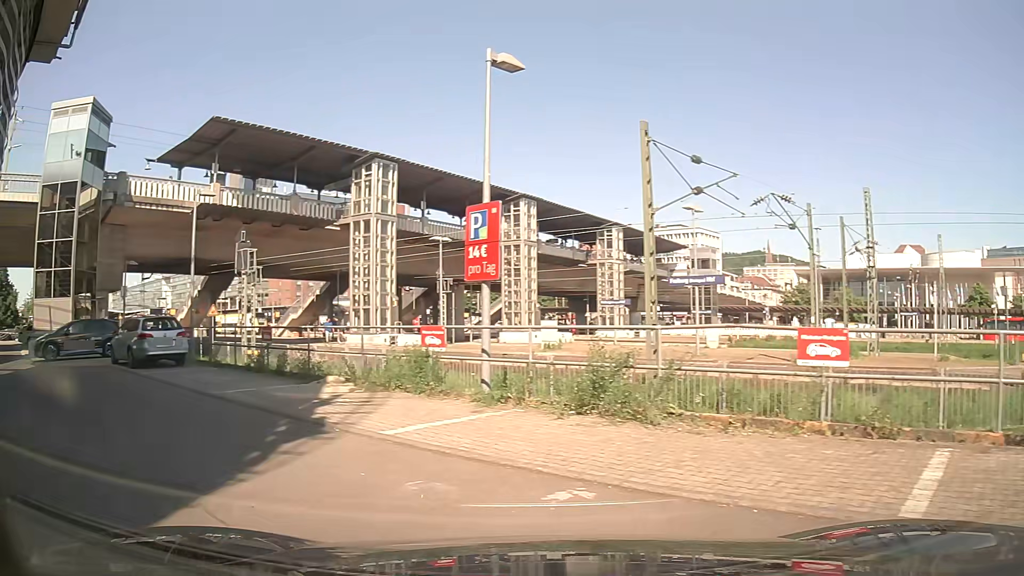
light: Day
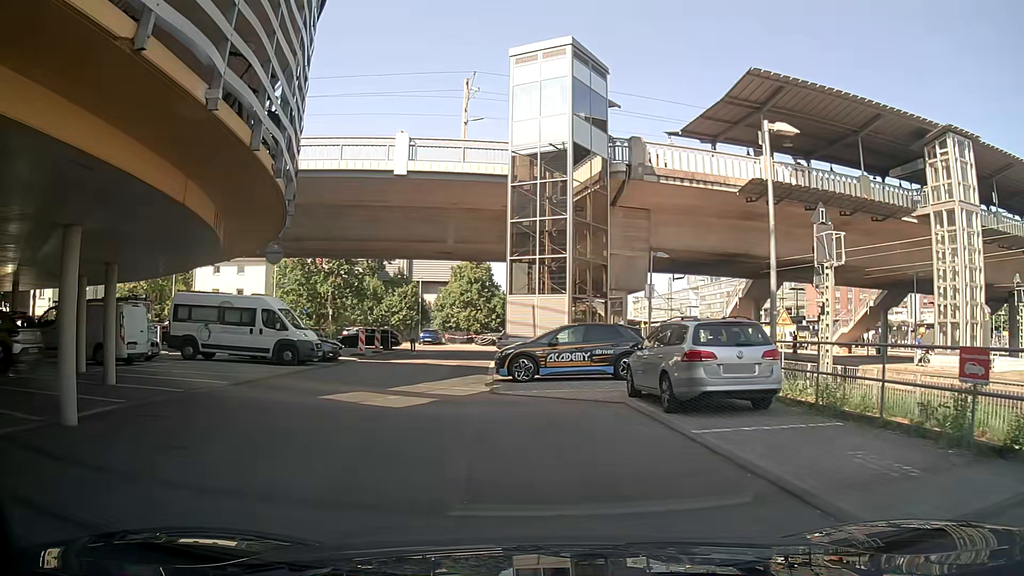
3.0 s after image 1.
(-3.8, +8.3) m; -43°
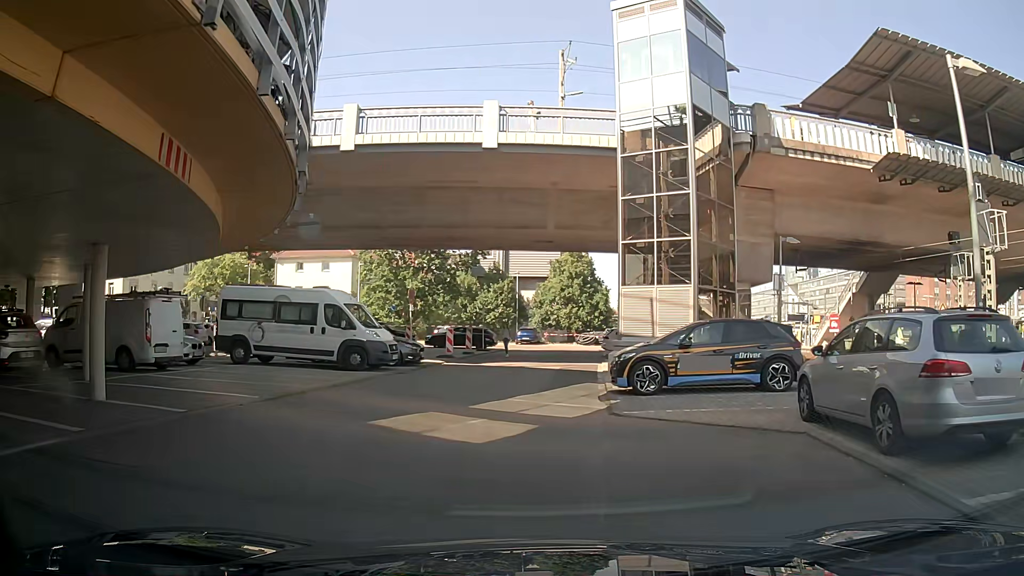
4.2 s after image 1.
(-0.2, +4.0) m; -6°
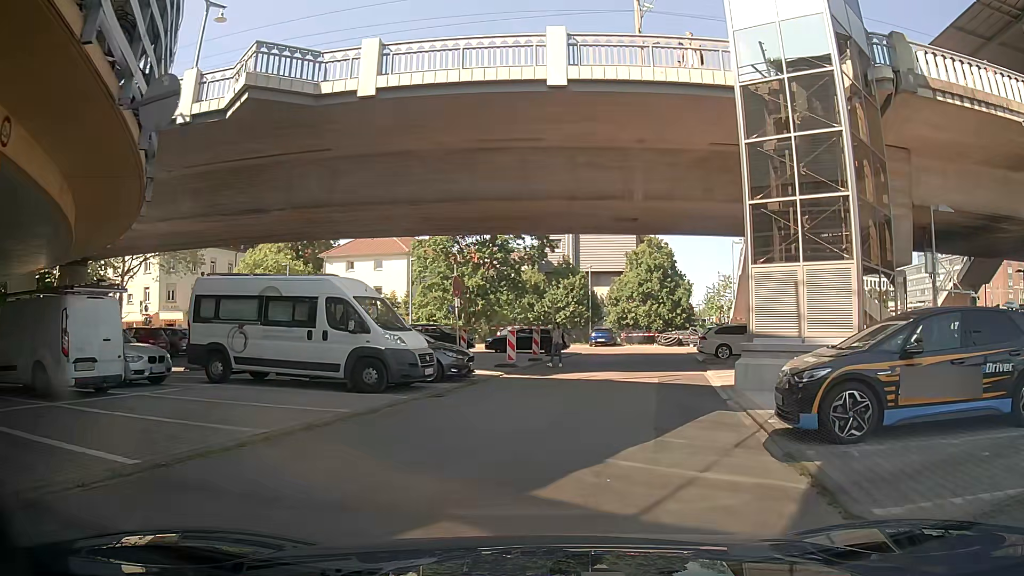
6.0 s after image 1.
(-0.4, +6.3) m; -7°
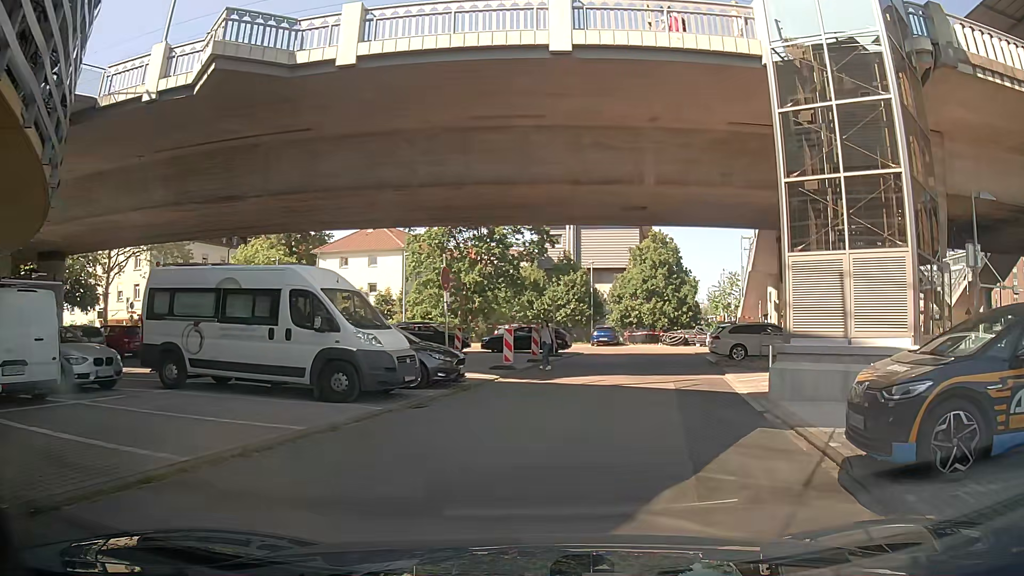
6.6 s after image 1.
(0.0, +2.2) m; -1°
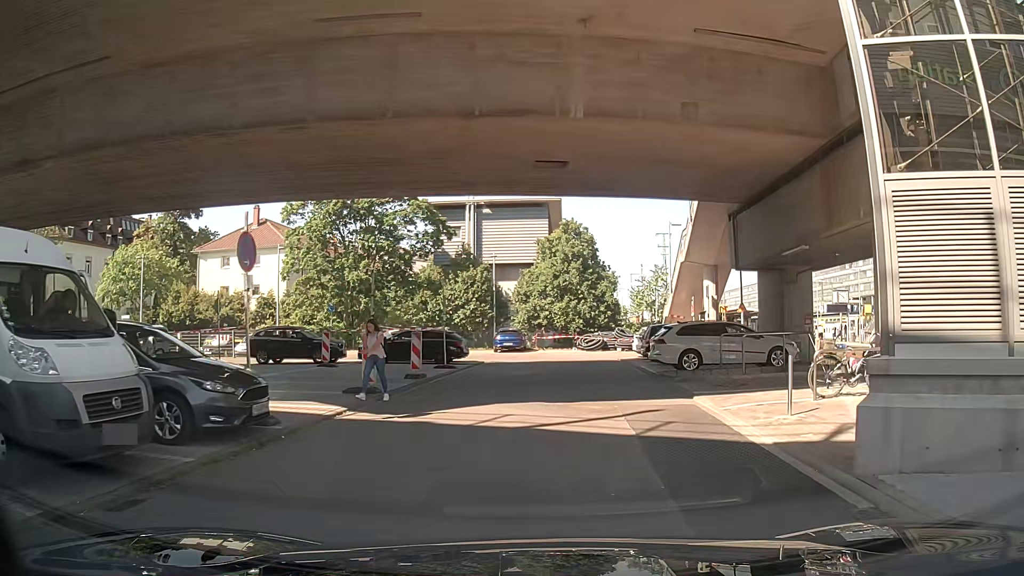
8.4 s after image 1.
(+0.5, +6.6) m; +7°
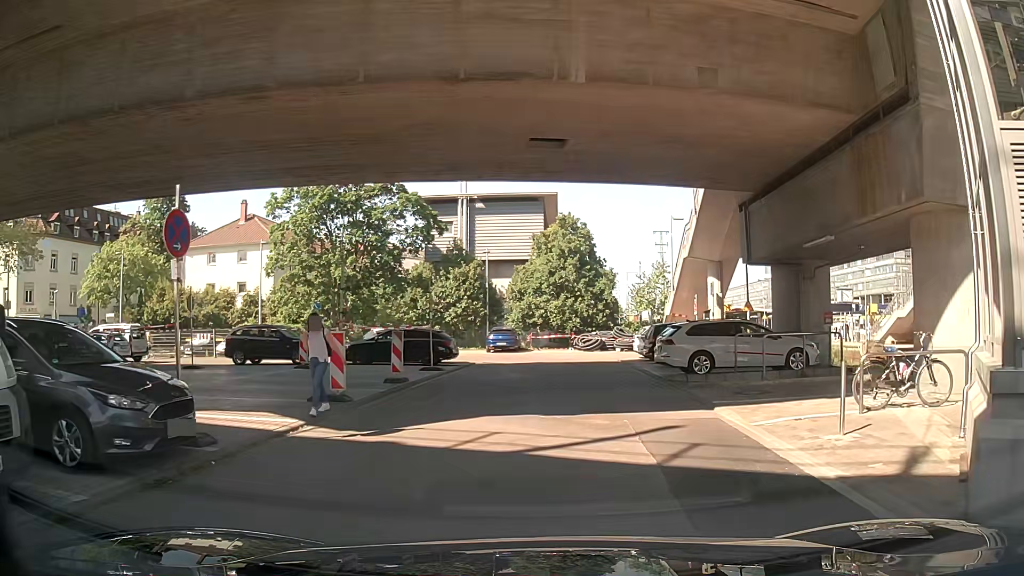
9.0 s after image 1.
(+0.1, +1.9) m; +2°
